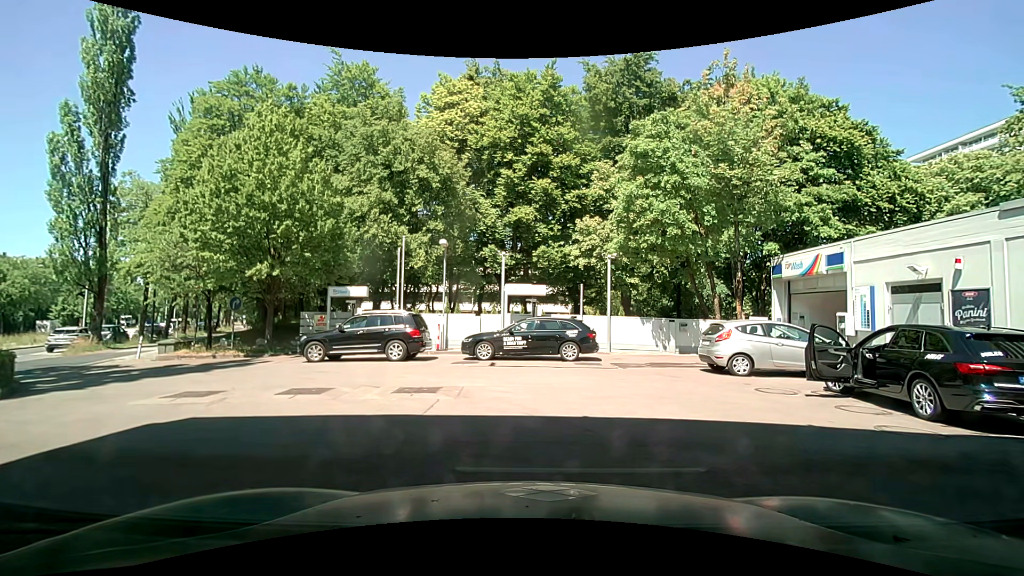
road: service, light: Day
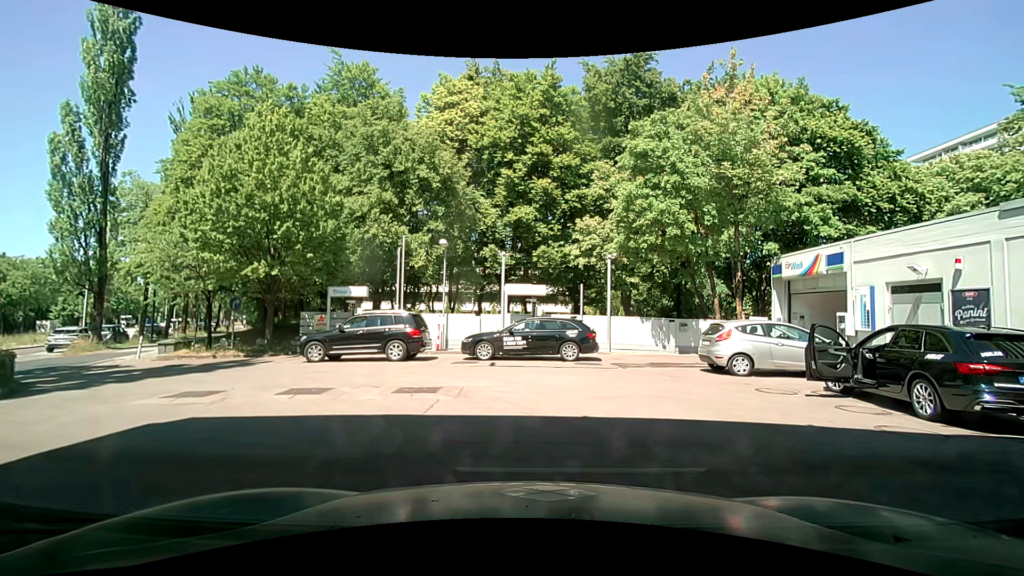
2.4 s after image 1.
(0.0, 0.0) m; 0°
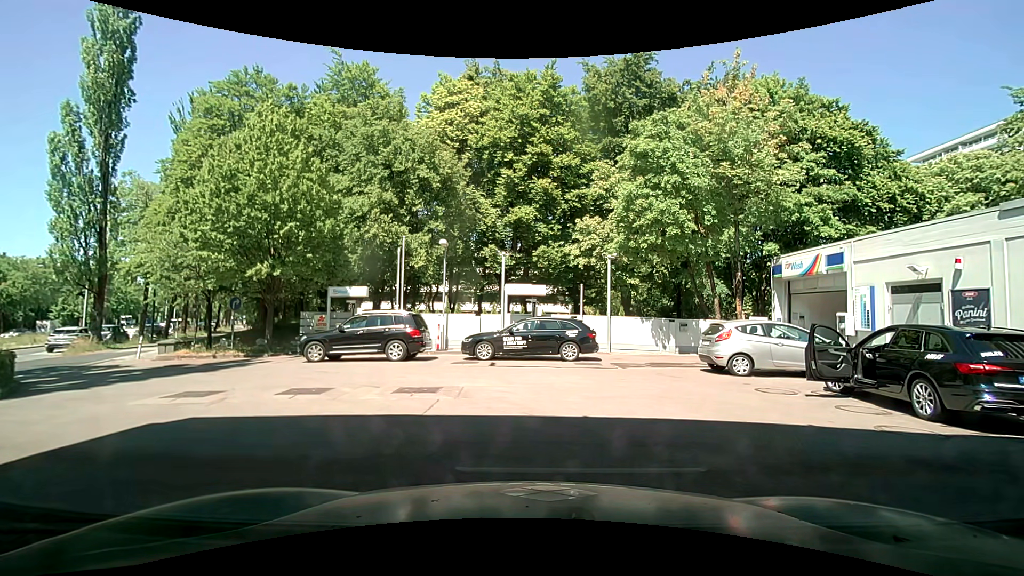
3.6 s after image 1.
(0.0, 0.0) m; 0°
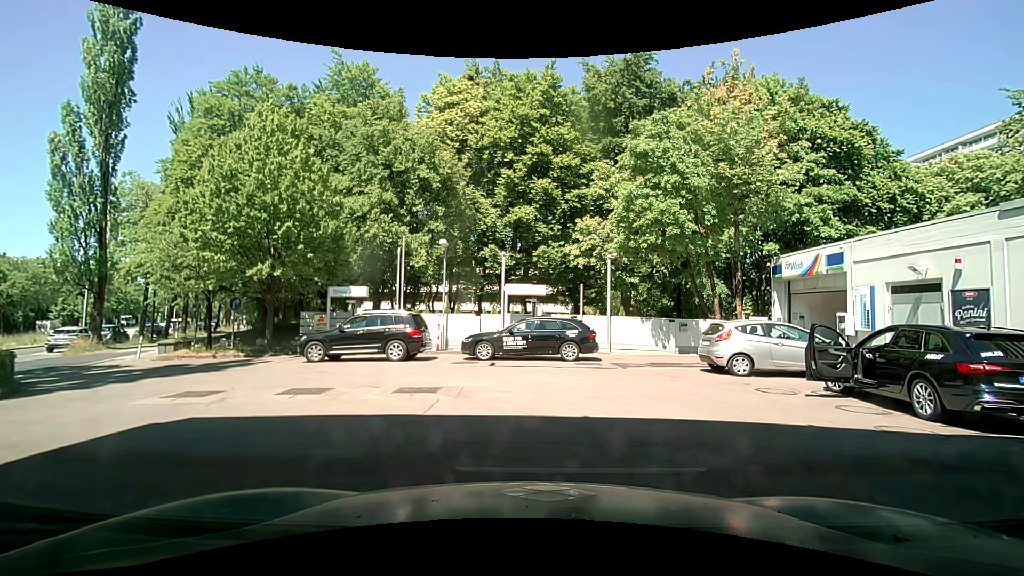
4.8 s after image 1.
(0.0, 0.0) m; 0°
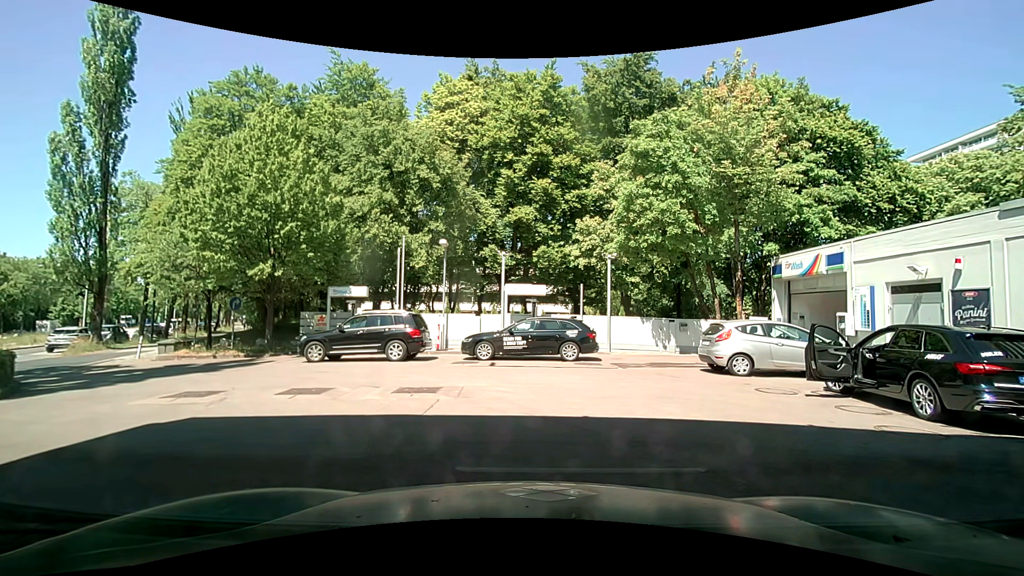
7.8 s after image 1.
(0.0, 0.0) m; 0°
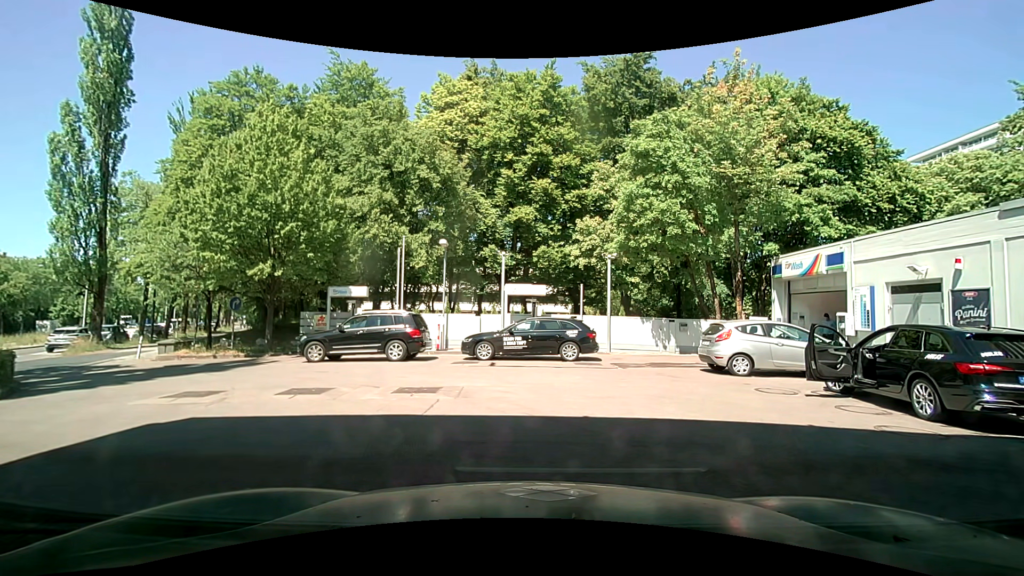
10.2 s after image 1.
(0.0, 0.0) m; 0°
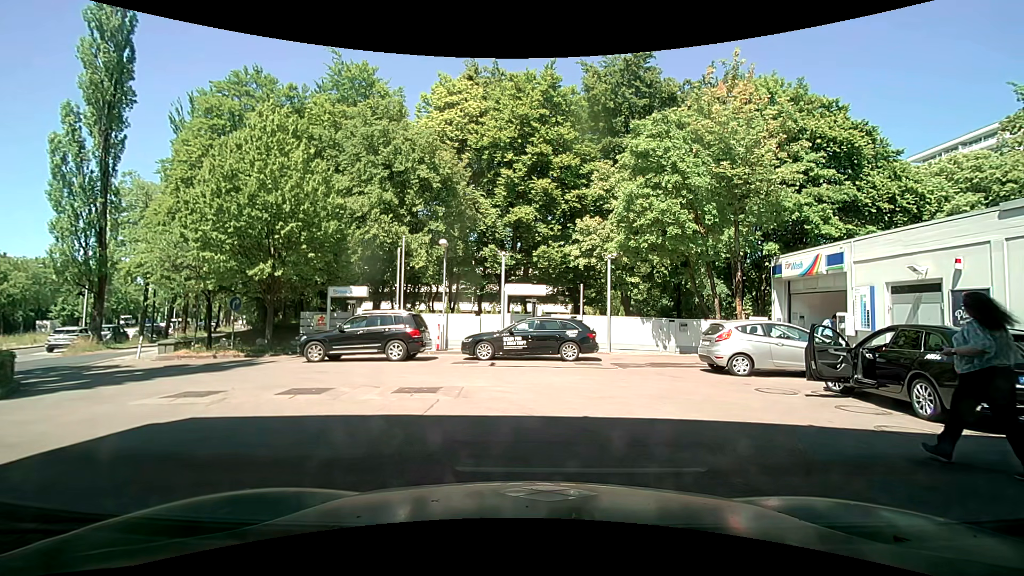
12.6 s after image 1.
(0.0, 0.0) m; 0°
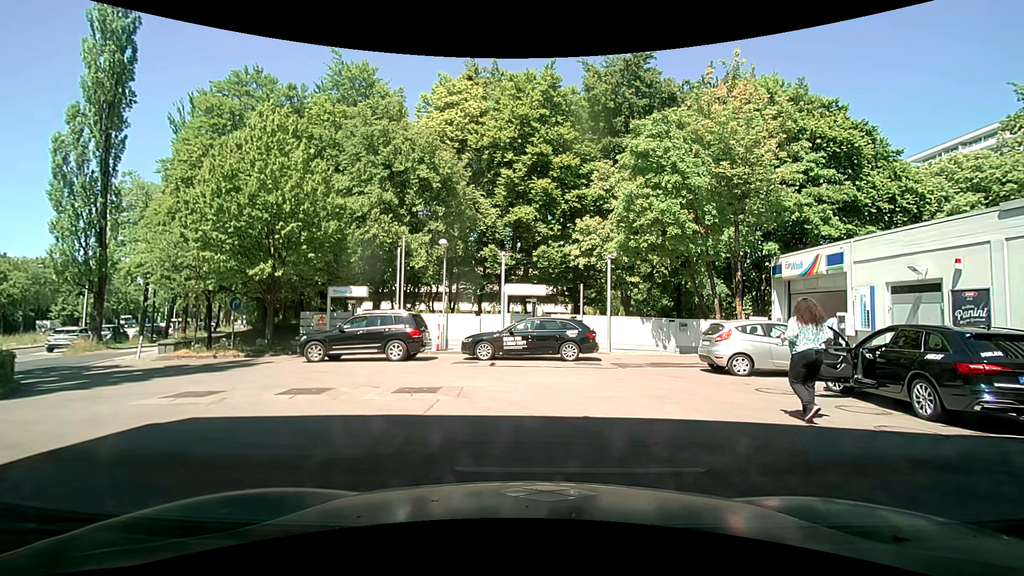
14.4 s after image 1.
(0.0, 0.0) m; 0°
